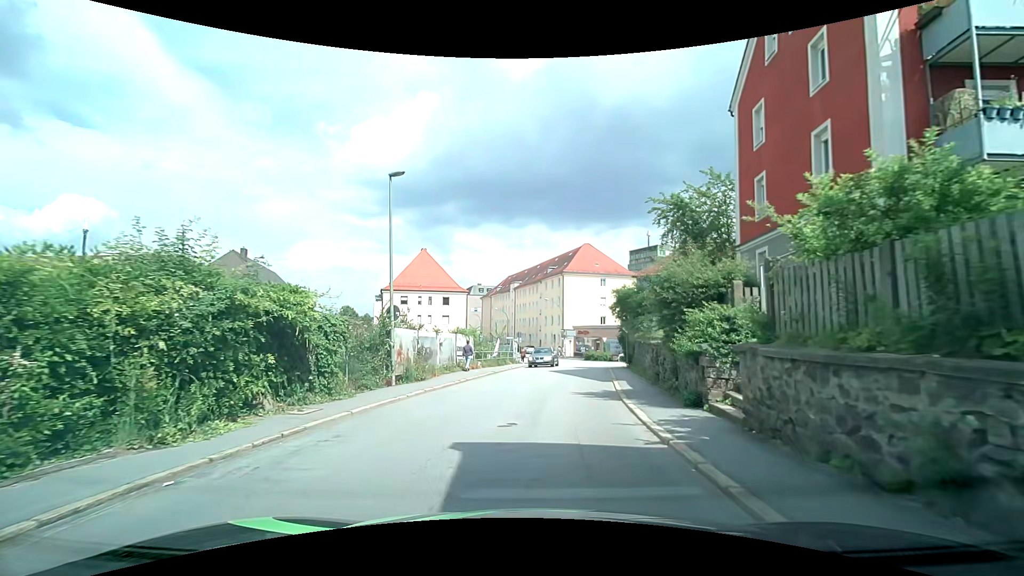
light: Day
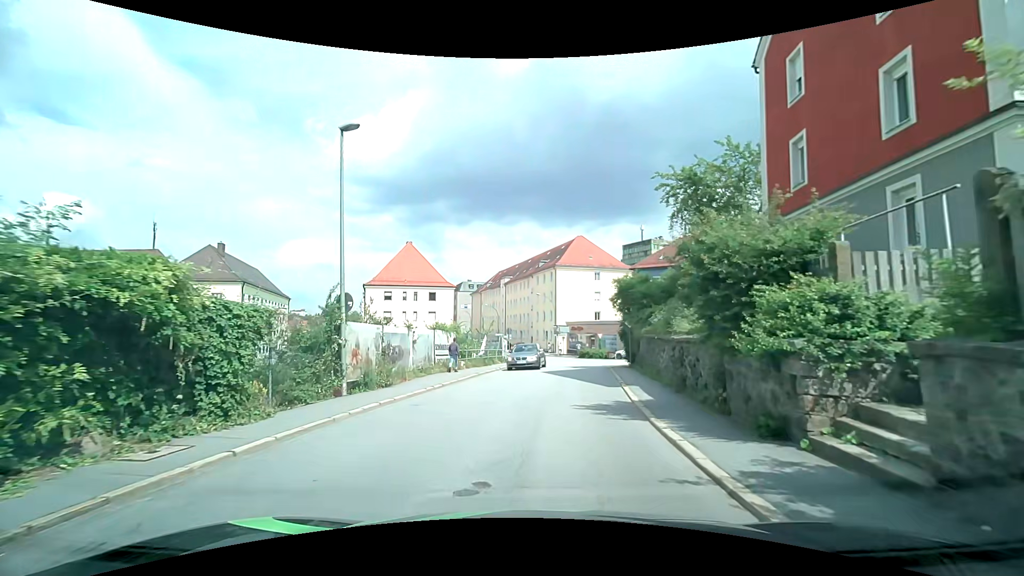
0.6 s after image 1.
(+0.1, +3.8) m; 0°
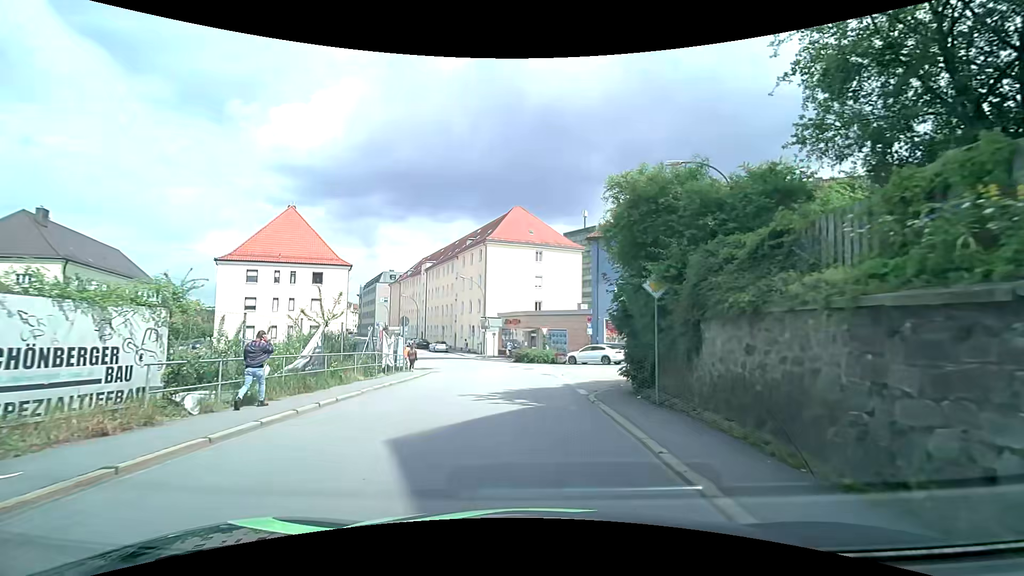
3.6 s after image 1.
(+1.7, +17.6) m; +8°
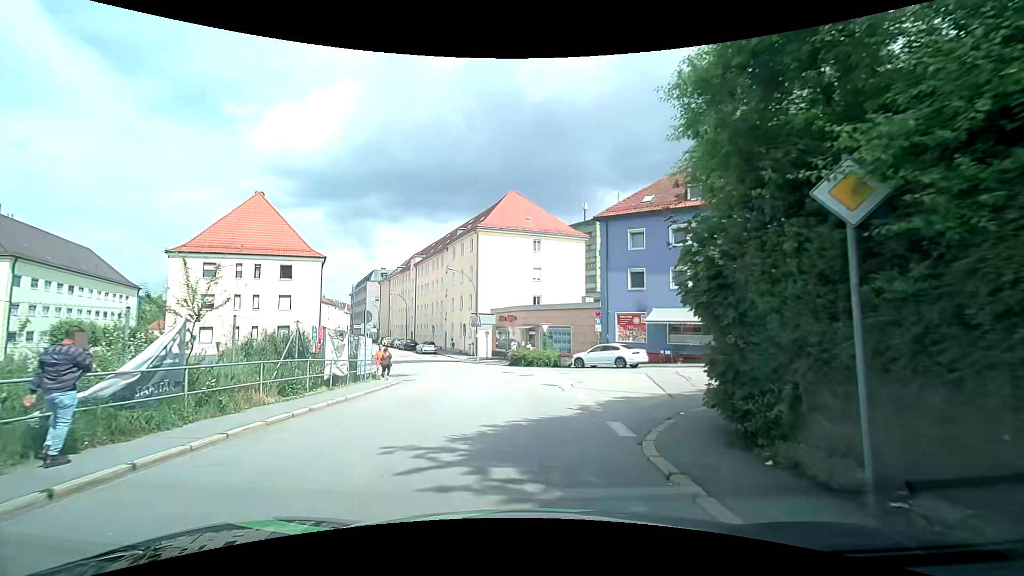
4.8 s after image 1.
(+0.1, +6.4) m; +1°
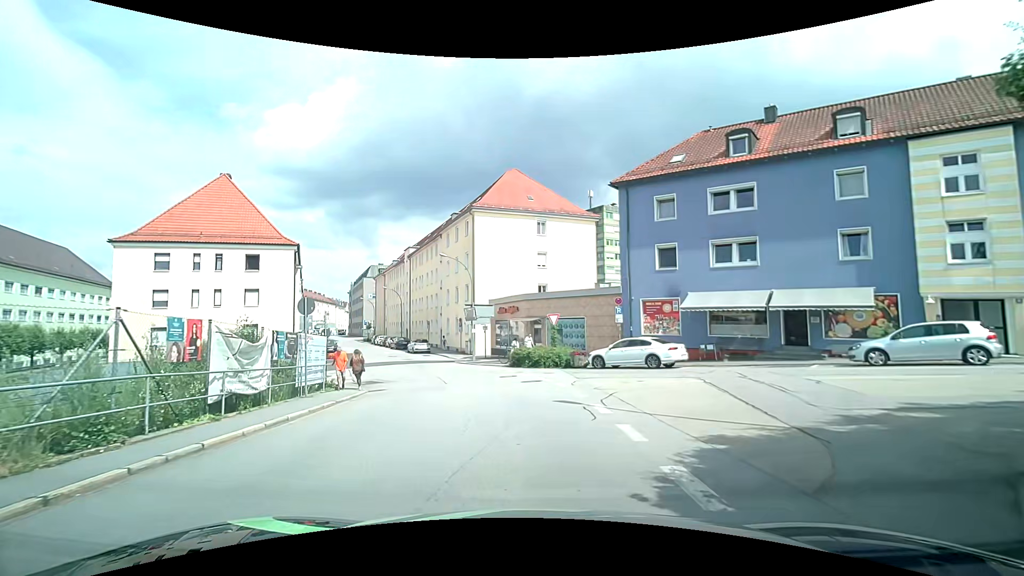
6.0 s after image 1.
(0.0, +6.6) m; 0°
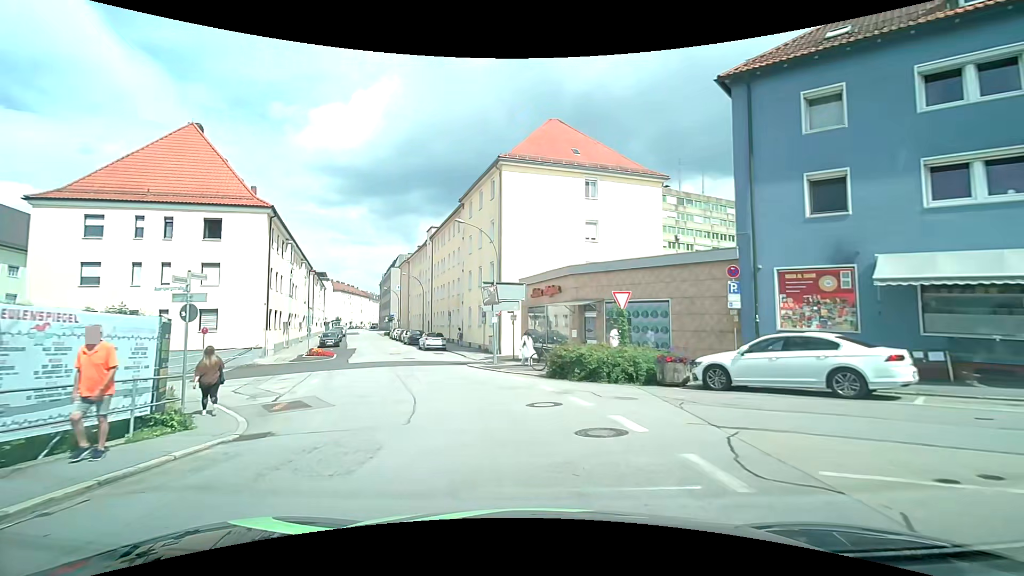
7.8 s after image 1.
(-0.4, +11.3) m; -5°
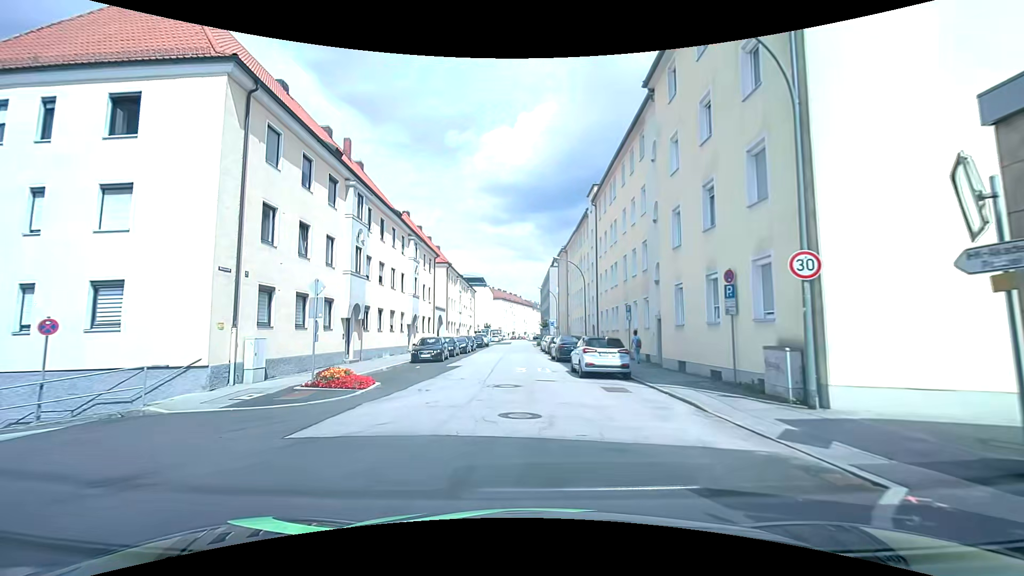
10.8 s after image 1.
(-3.5, +21.7) m; -18°
(0, +10) (-1, +20) (-1, +30) (-1, +40) (-1, +50) (-2, +60) (-2, +70) (-2, +80) (-1, +90) (-1, +100) m
